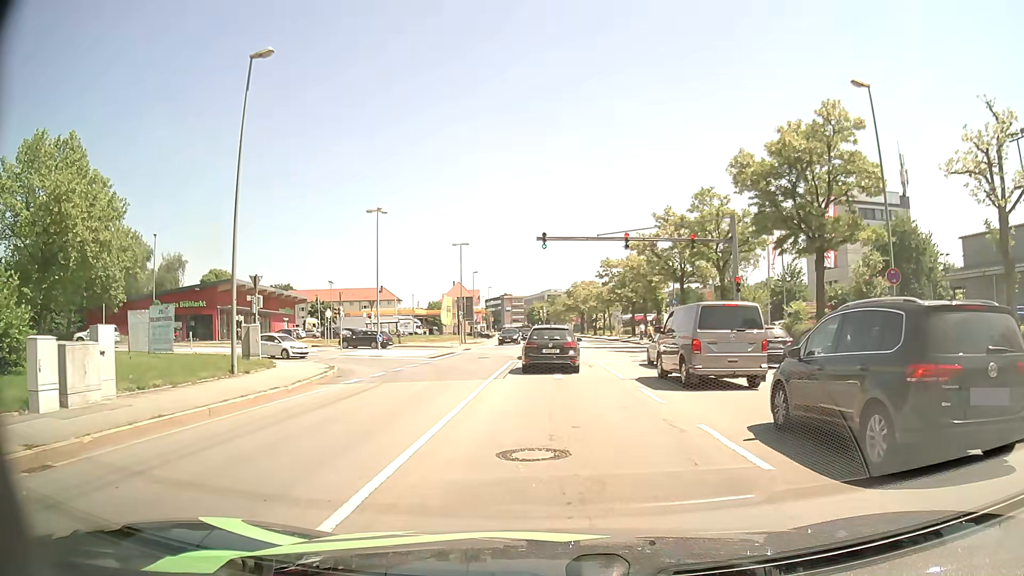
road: primary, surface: asphalt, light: Day
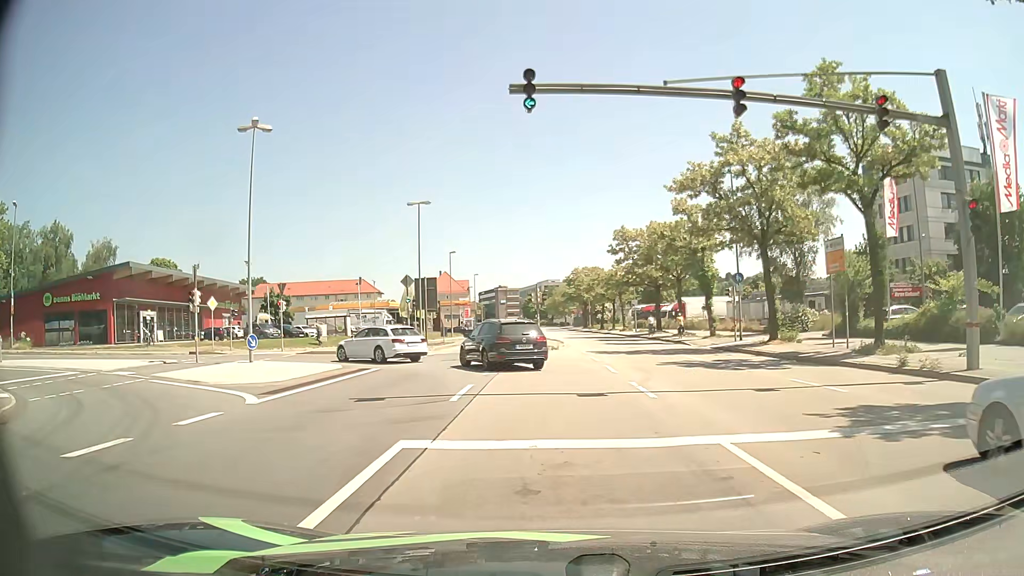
(-0.1, +21.1) m; 0°
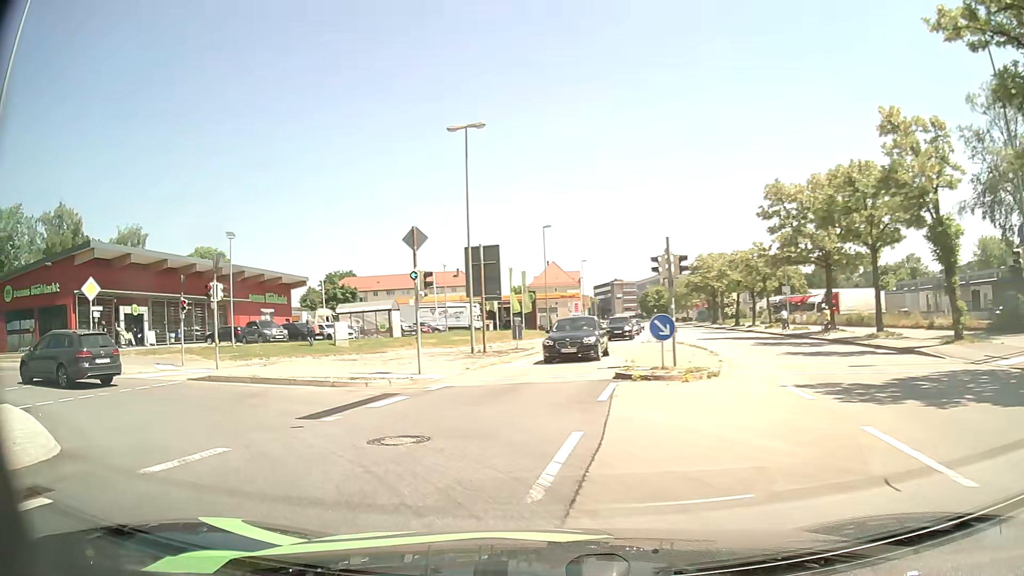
(-0.4, +19.0) m; -8°
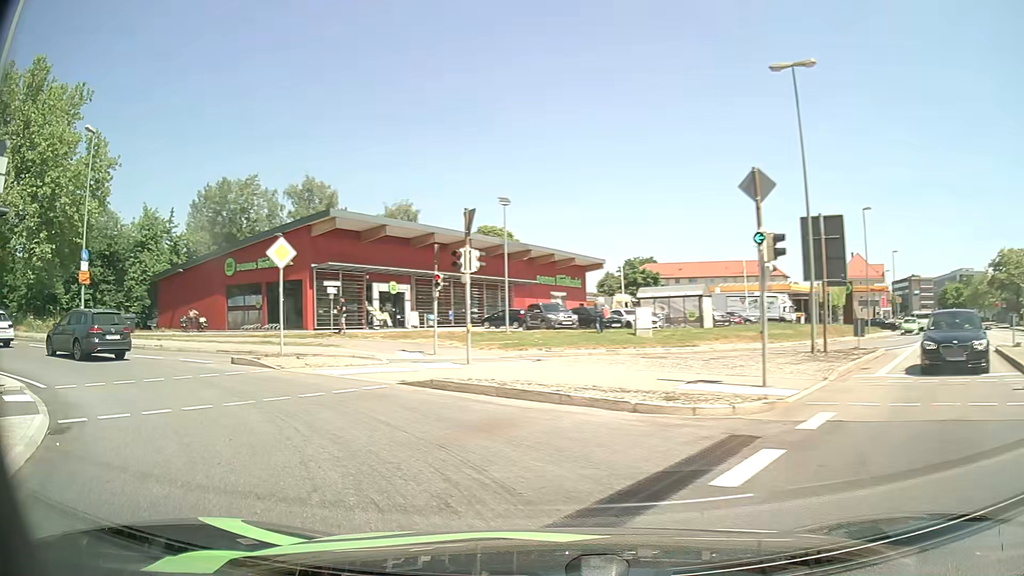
(-1.4, +6.6) m; -25°
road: primary_link
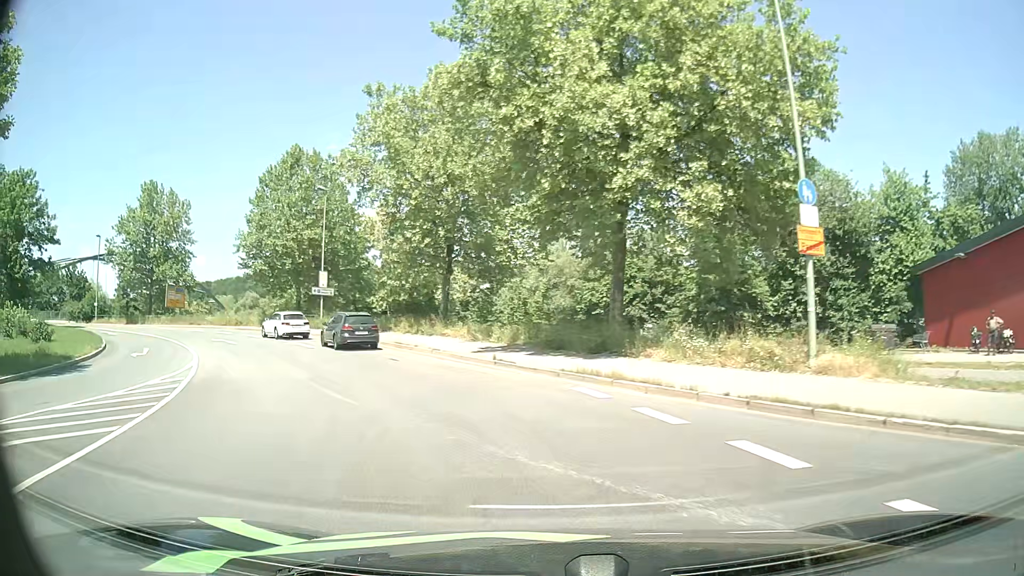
(-11.9, +15.7) m; -63°
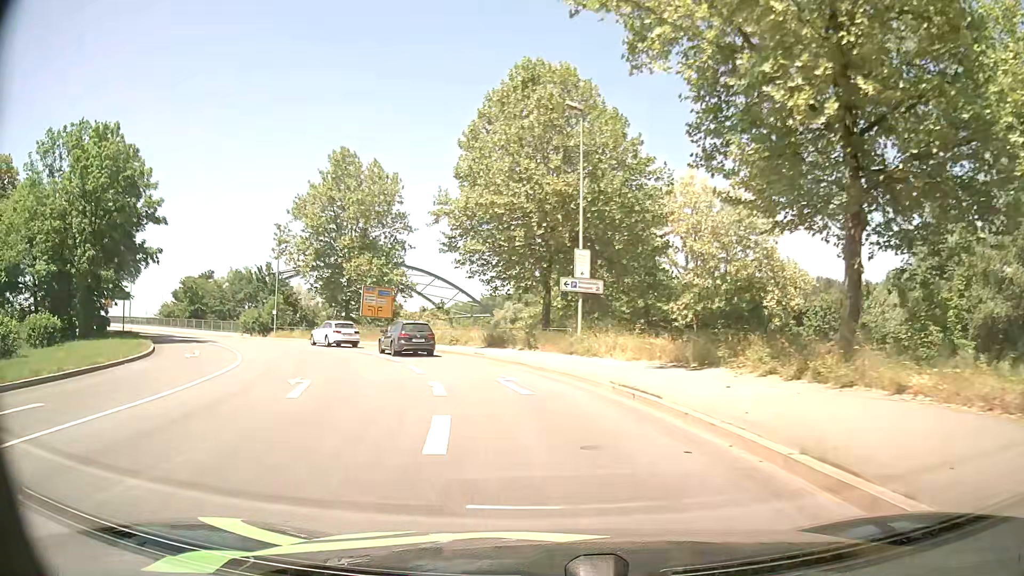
(-5.6, +21.8) m; -25°
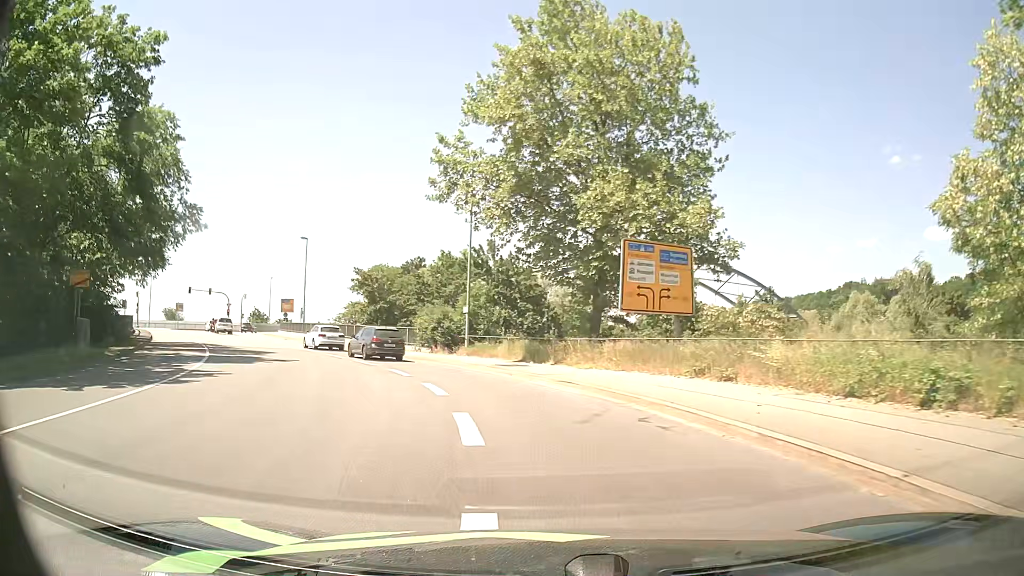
(-6.5, +28.1) m; -26°
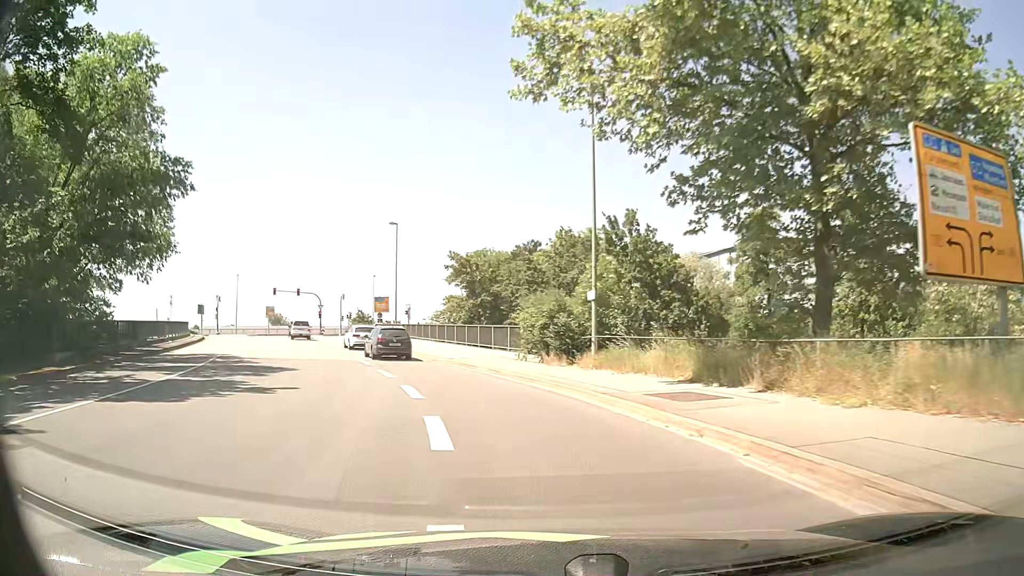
(-1.0, +12.1) m; -10°
(-1, +10) (-3, +20) (-7, +29) (-11, +38) (-15, +47) (-19, +57) (-23, +66) (-26, +75) (-26, +85) (-23, +95) m
